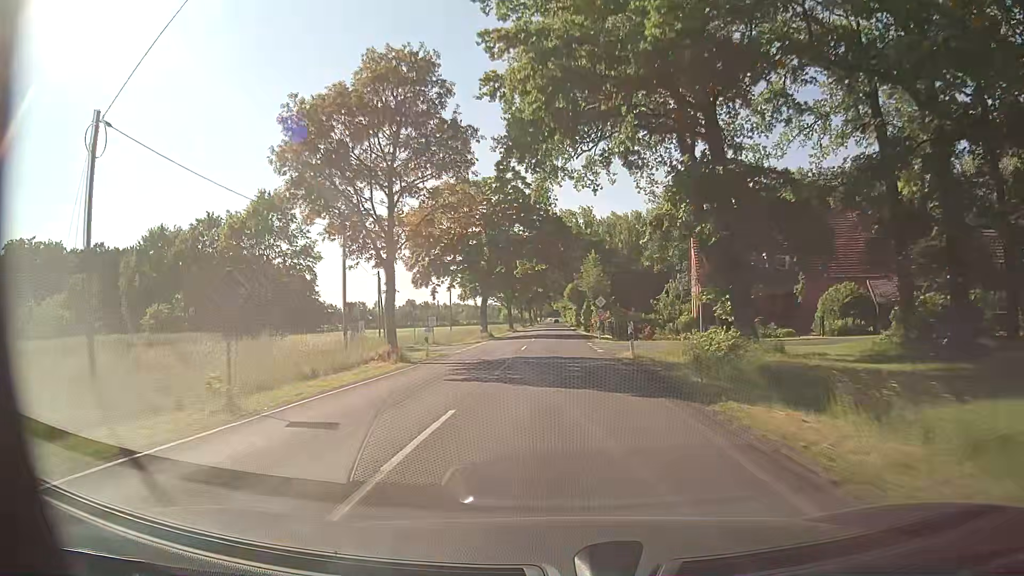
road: secondary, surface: asphalt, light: Day
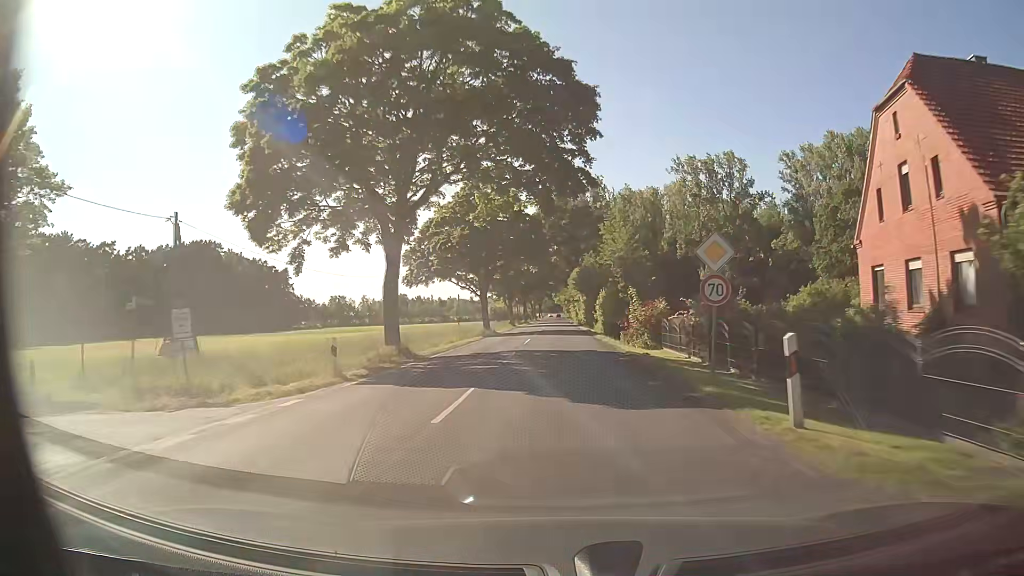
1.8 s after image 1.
(-0.1, +33.7) m; +1°
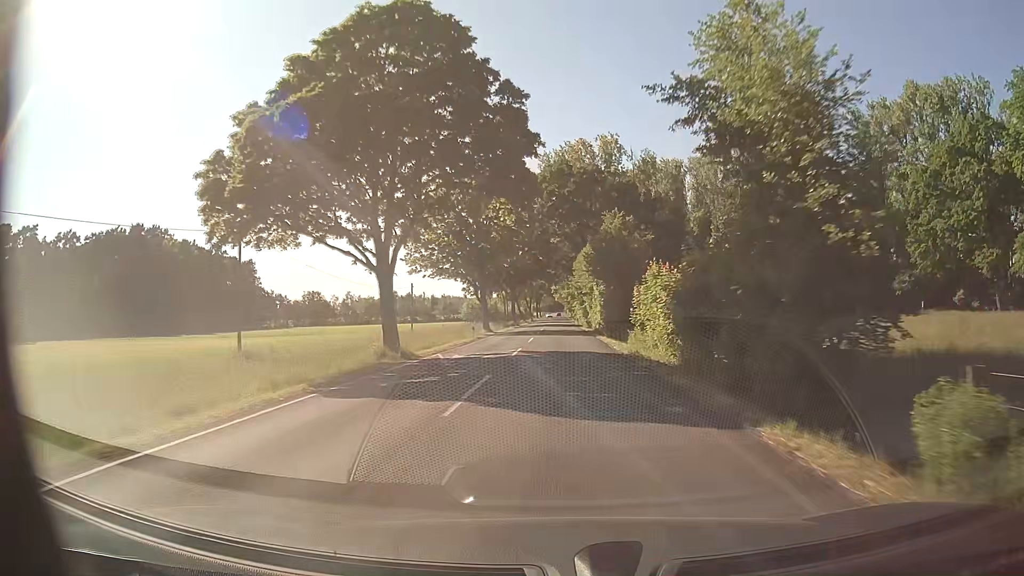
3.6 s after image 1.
(-0.5, +33.8) m; -1°
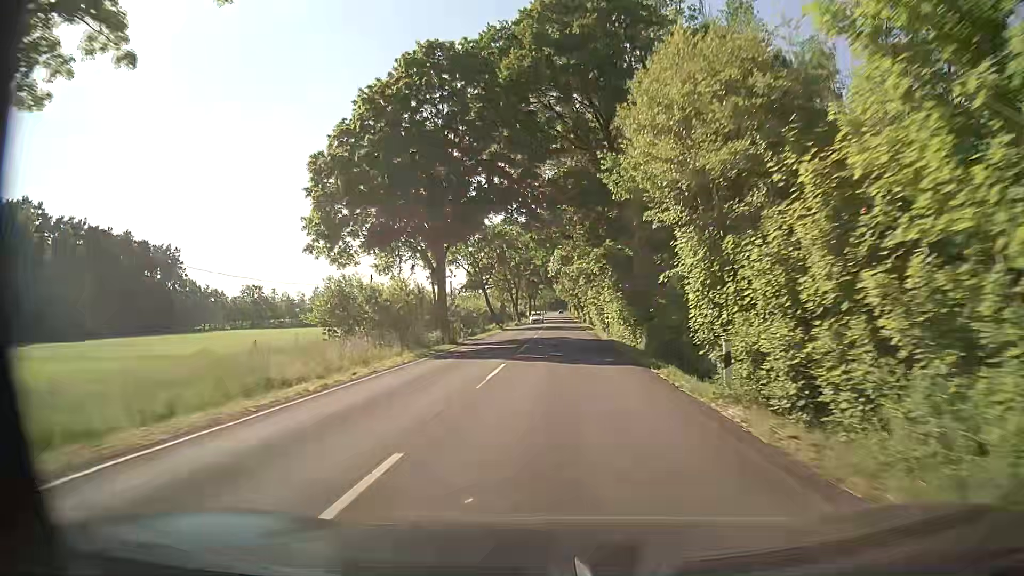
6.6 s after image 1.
(+0.3, +56.5) m; 0°
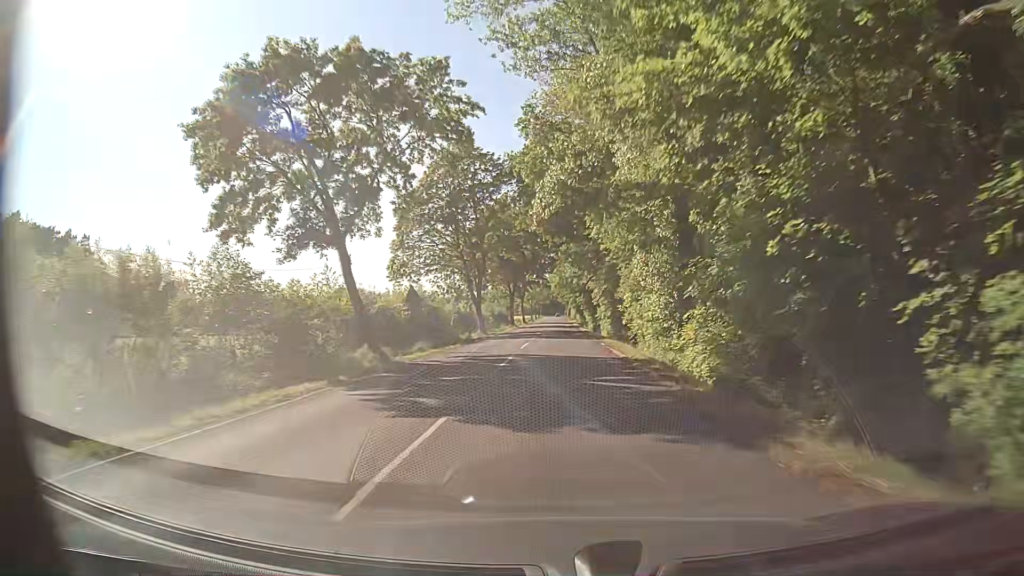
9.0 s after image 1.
(0.0, +45.3) m; 0°
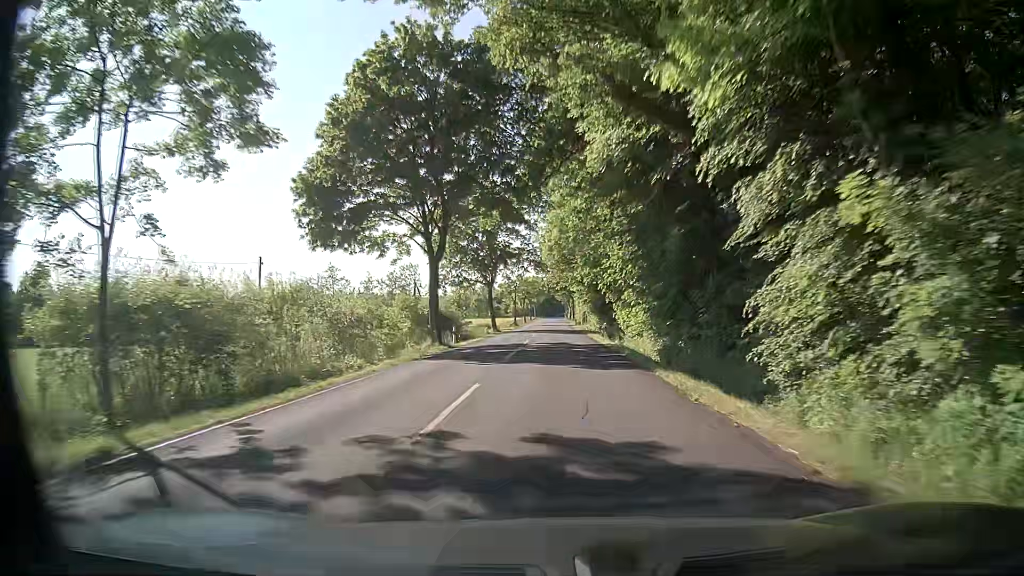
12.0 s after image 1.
(0.0, +56.4) m; 0°
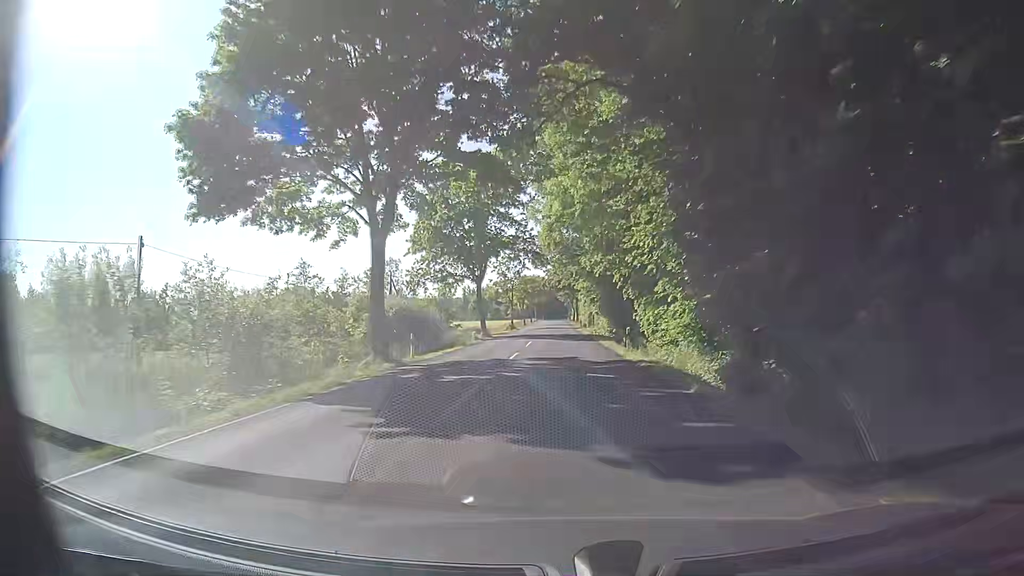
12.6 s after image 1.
(0.0, +11.3) m; -1°
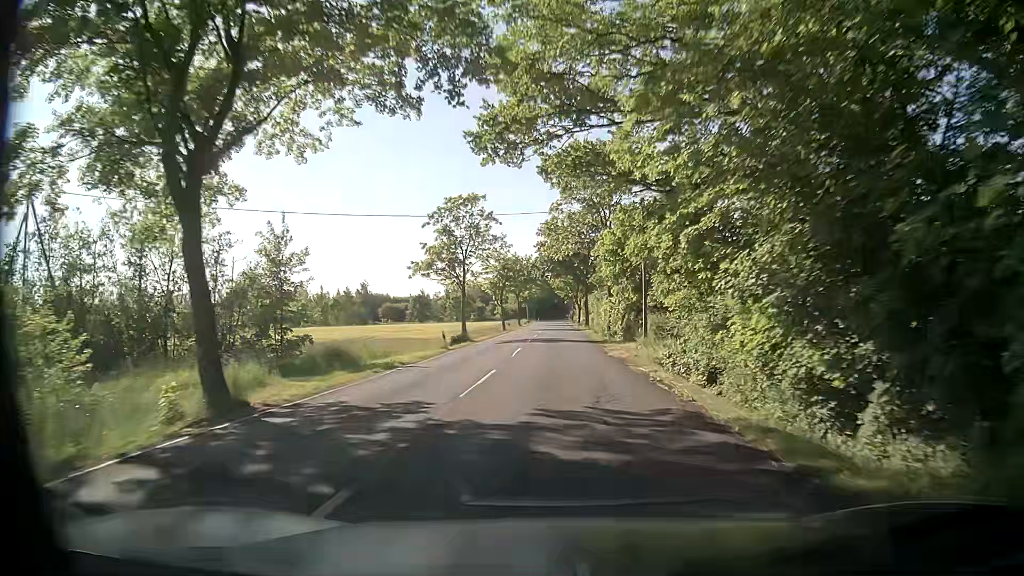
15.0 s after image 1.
(+0.4, +45.0) m; +1°
(0, +10) (0, +20) (0, +30) (-1, +40) (-1, +50) (-1, +60) (-1, +70) (-1, +80) (-1, +90) (-1, +100) m
